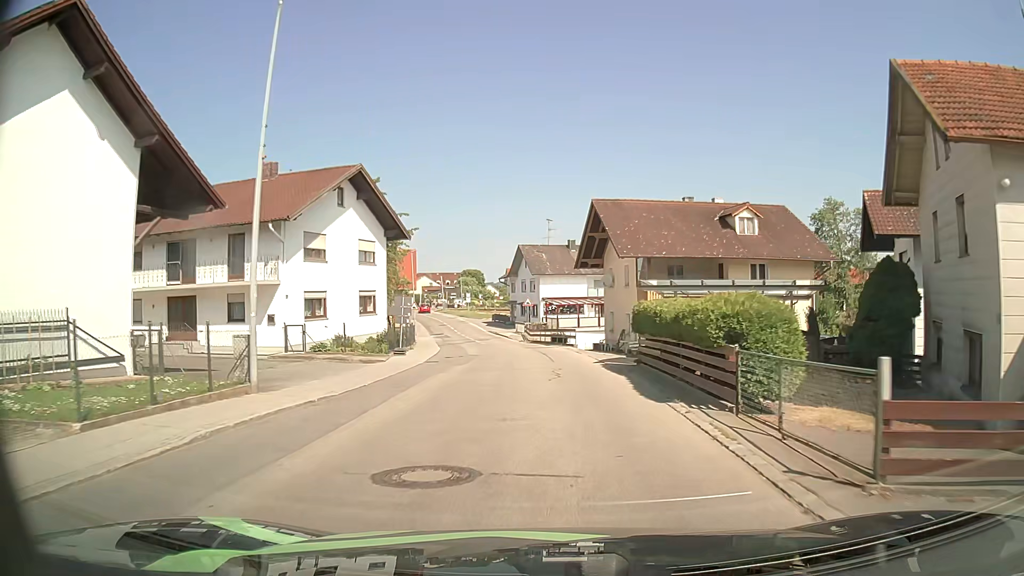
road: tertiary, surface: asphalt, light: Day
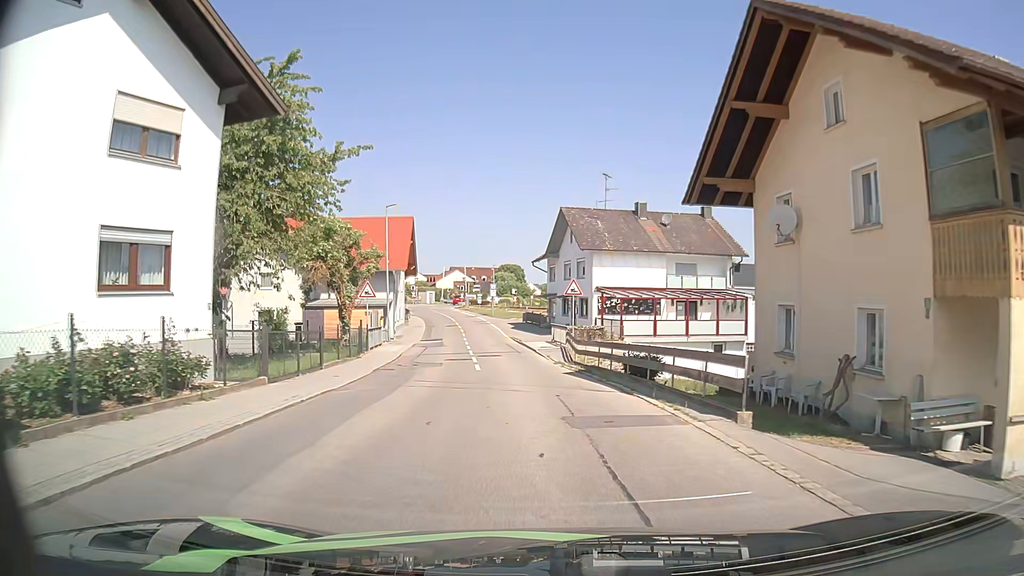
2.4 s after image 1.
(-0.8, +24.7) m; -4°
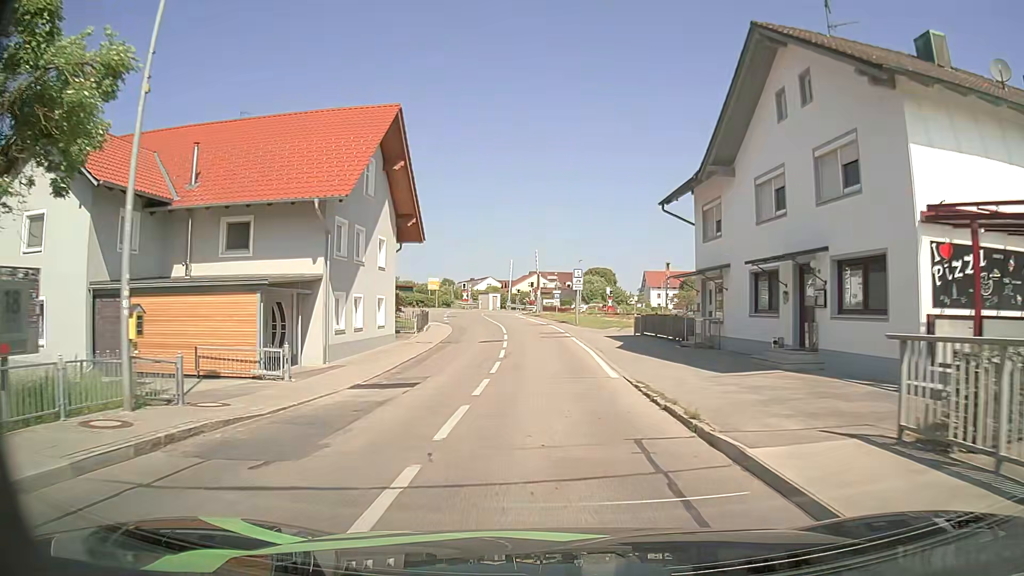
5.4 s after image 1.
(-2.3, +31.0) m; -7°
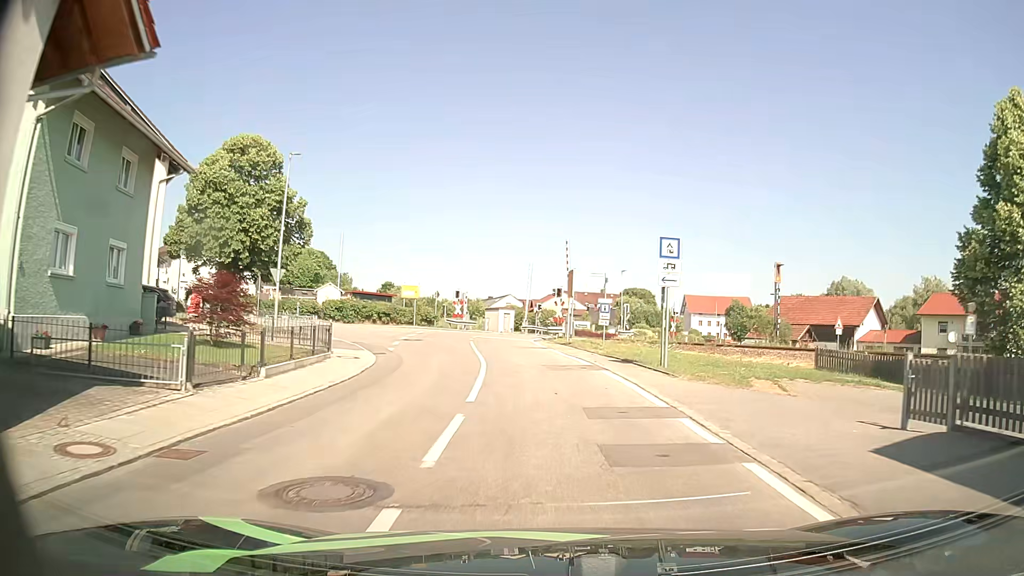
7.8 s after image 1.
(-0.5, +24.3) m; -1°
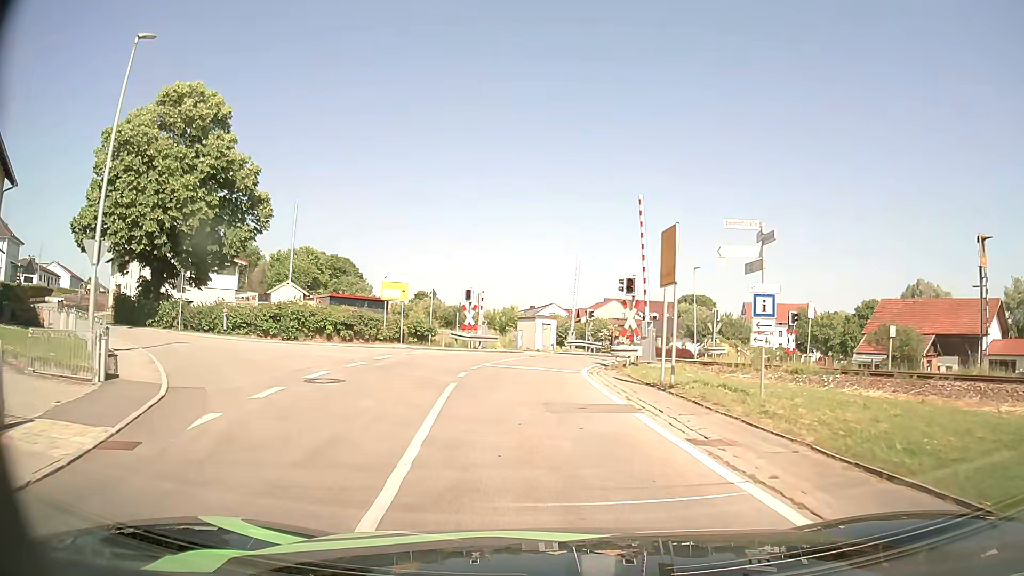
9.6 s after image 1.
(-0.7, +16.7) m; -5°
(0, +10) (0, +20) (+2, +30) (+6, +39) (+12, +47) (+18, +55) (+24, +63) (+30, +71) (+35, +79) (+40, +88) m
